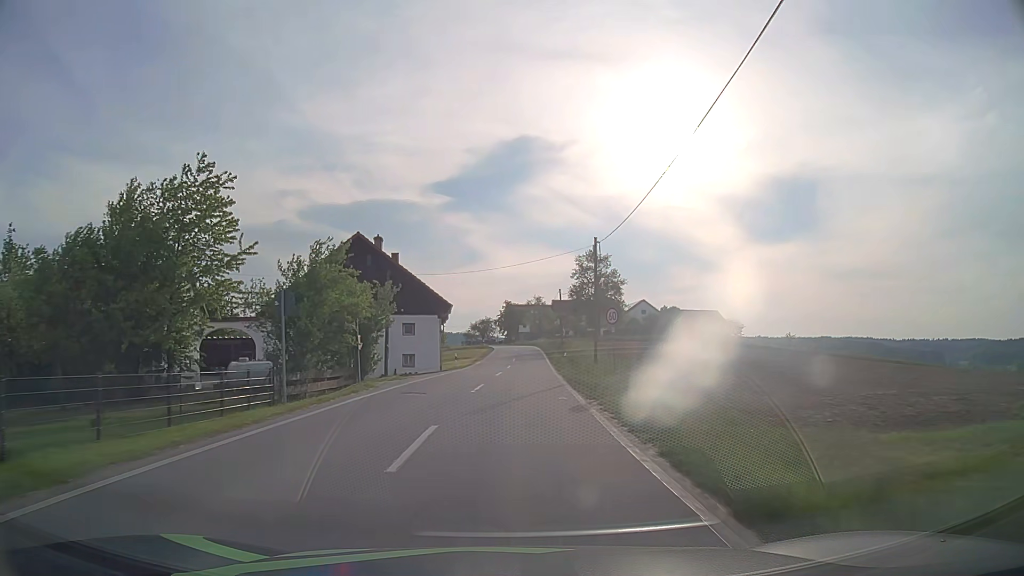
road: tertiary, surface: asphalt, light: Day
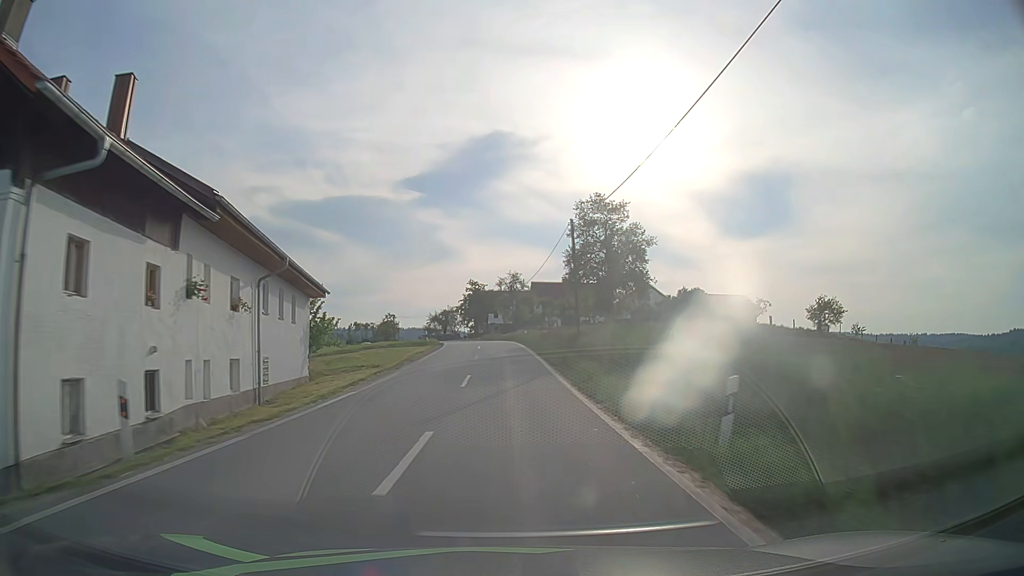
(+0.9, +36.9) m; +2°
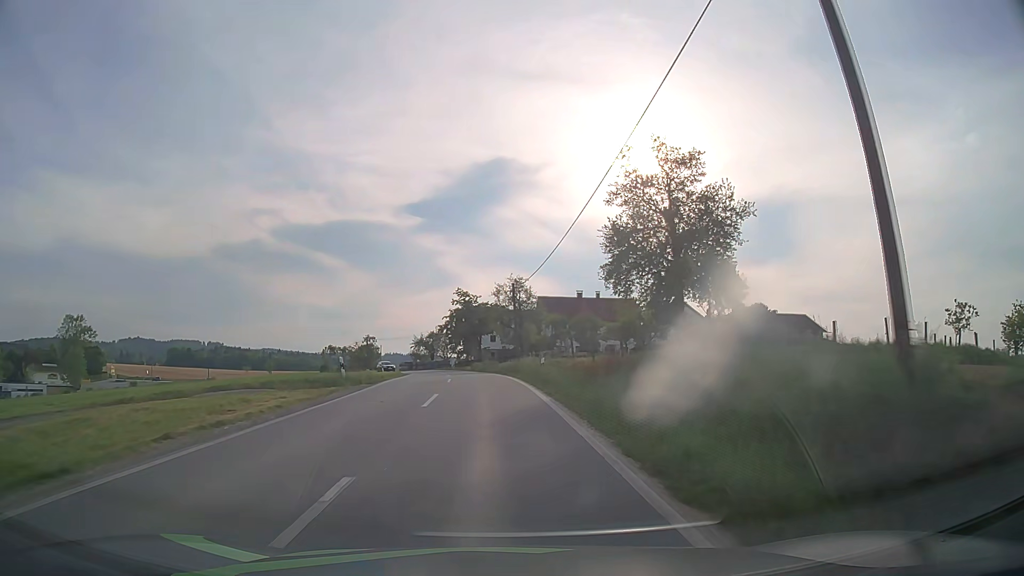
(+0.1, +27.0) m; 0°
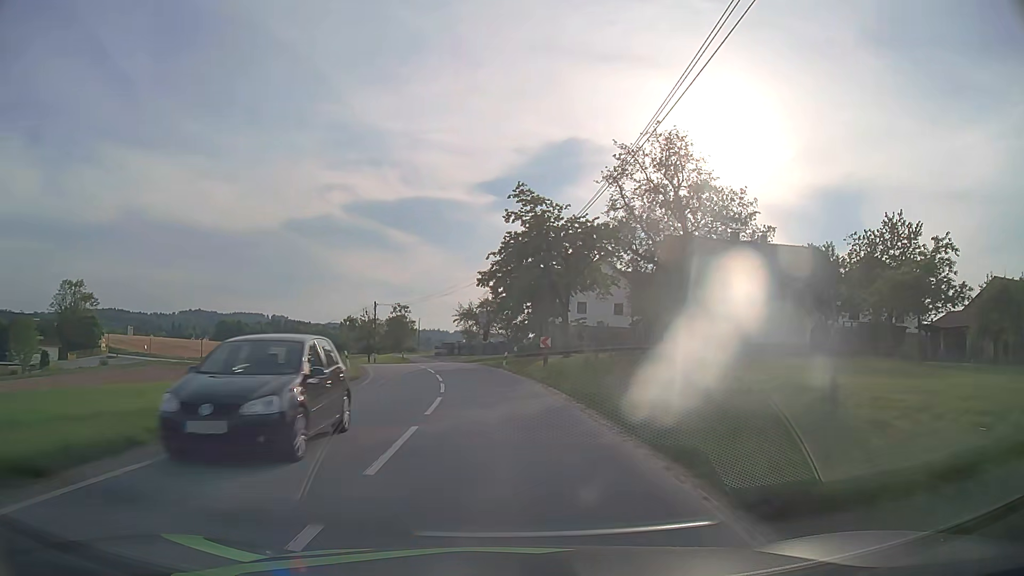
(-2.4, +44.3) m; -6°
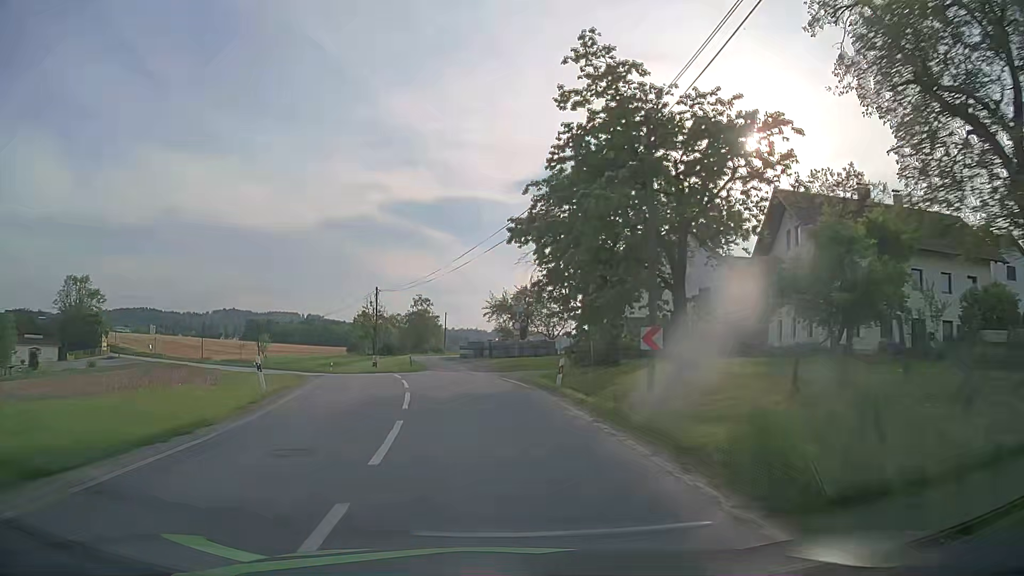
(-0.5, +17.5) m; -3°
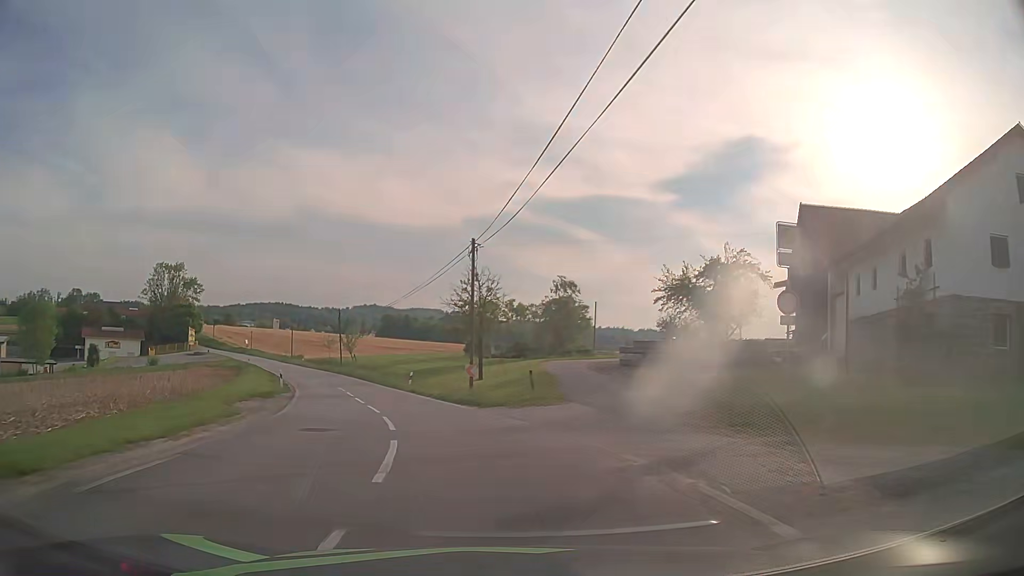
(-2.2, +24.6) m; -12°
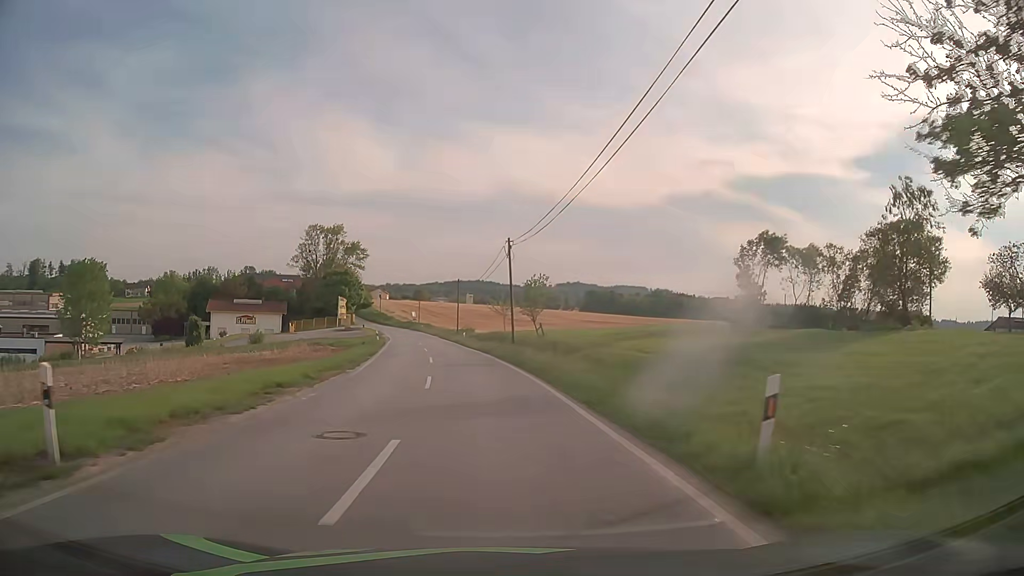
(-5.6, +31.9) m; -17°
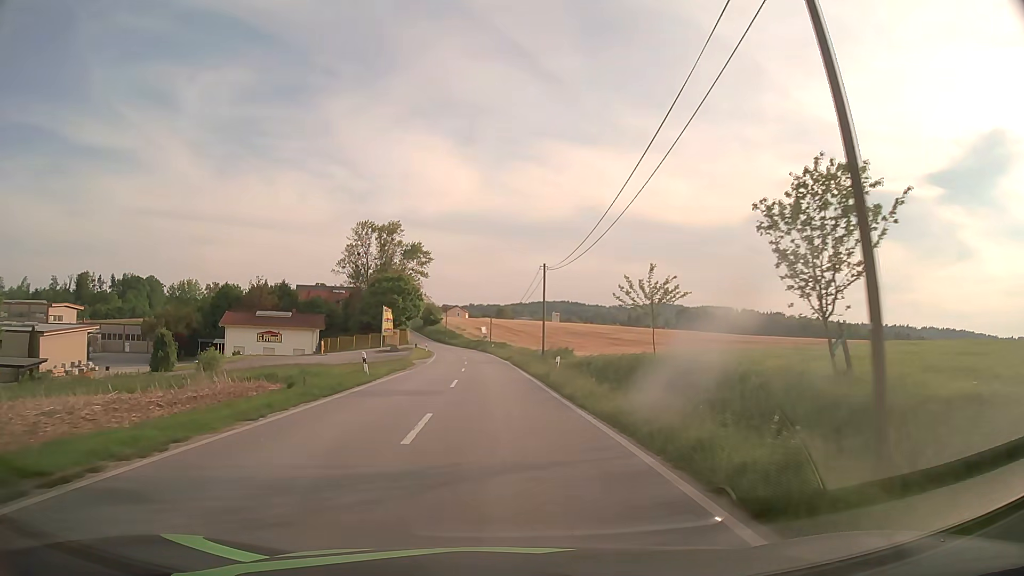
(-2.2, +31.9) m; -7°
